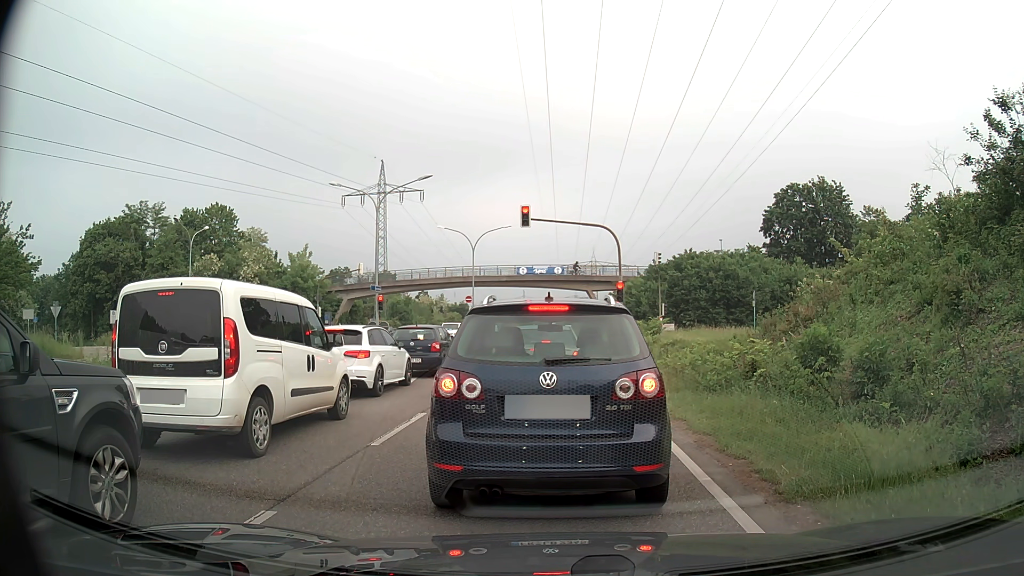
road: primary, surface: asphalt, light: Day
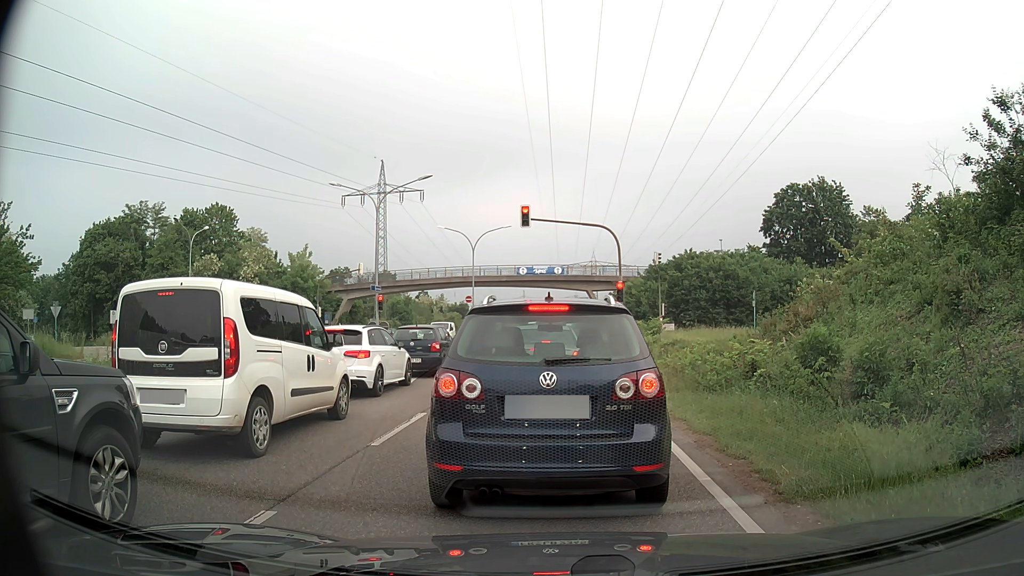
(0.0, 0.0) m; 0°
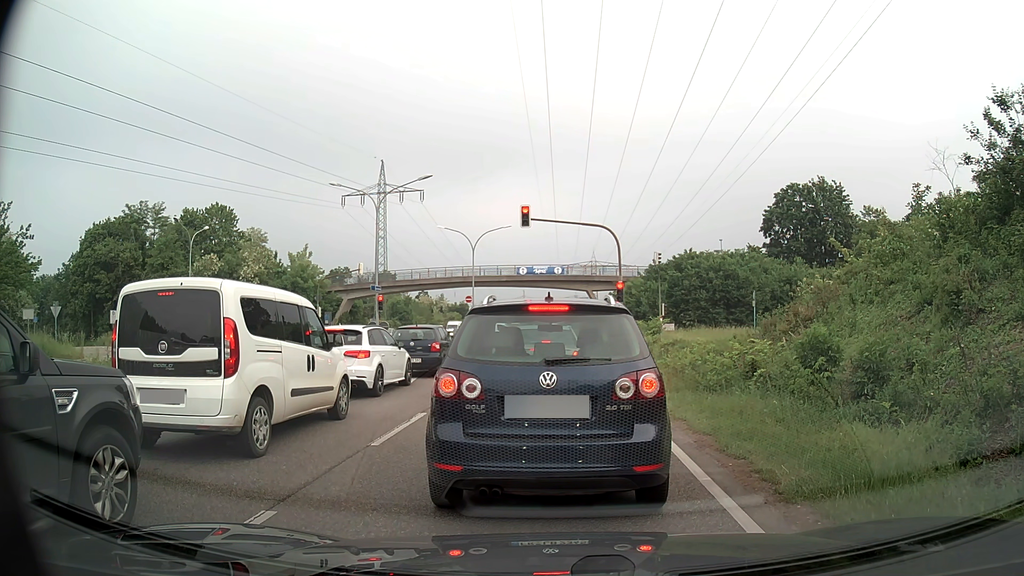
(0.0, 0.0) m; 0°
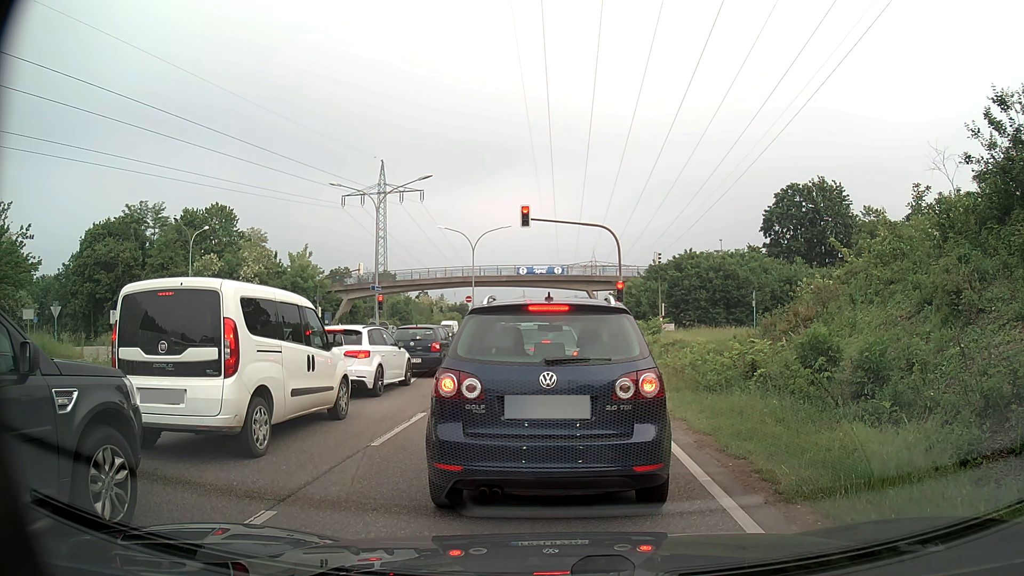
(0.0, 0.0) m; 0°
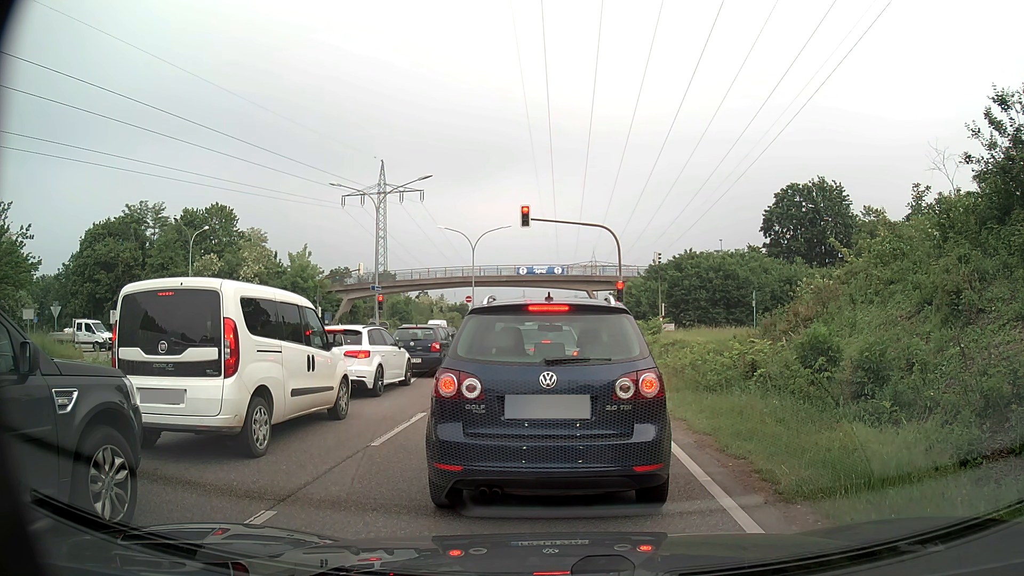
(0.0, 0.0) m; 0°
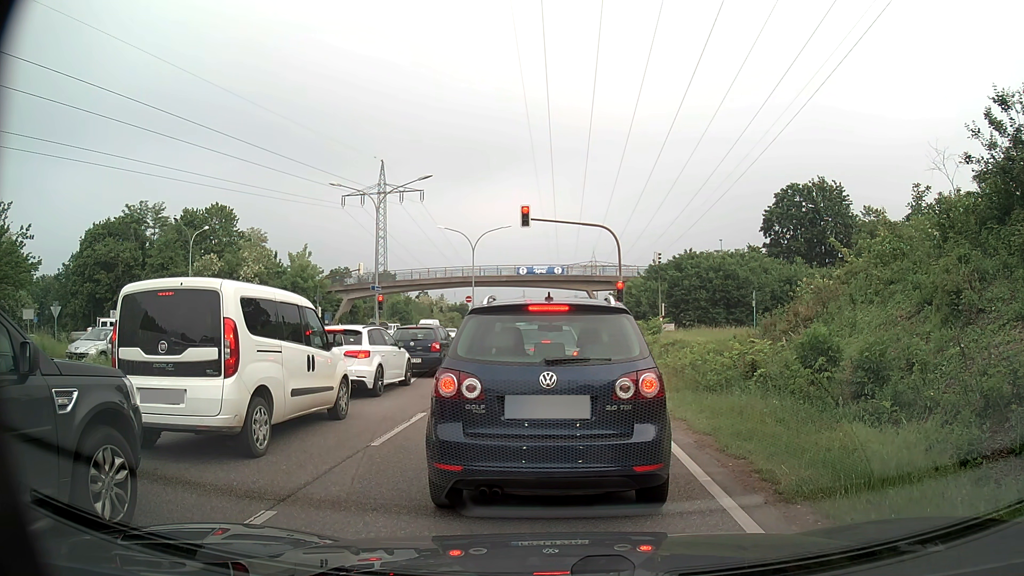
(0.0, 0.0) m; 0°
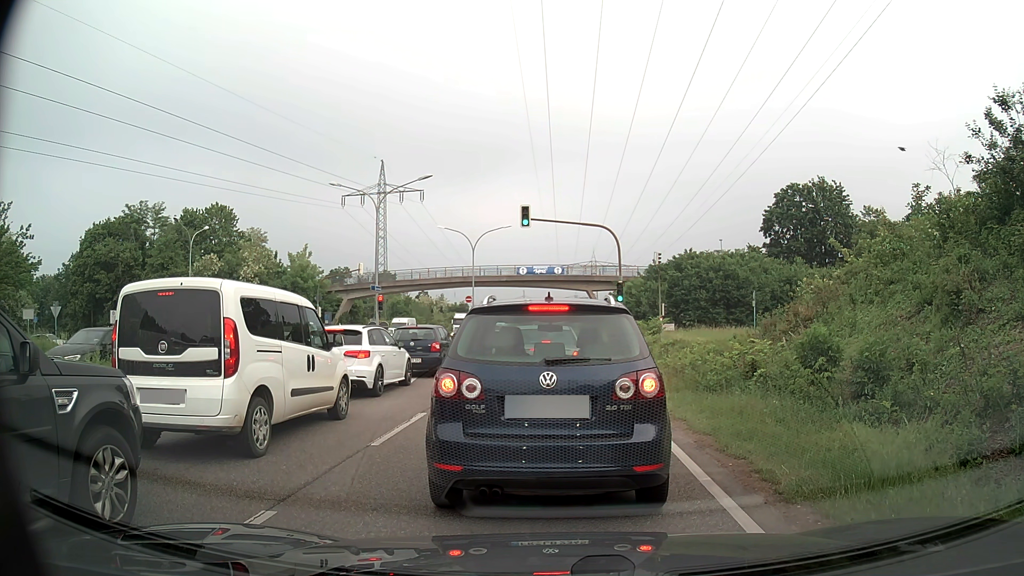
(0.0, 0.0) m; 0°
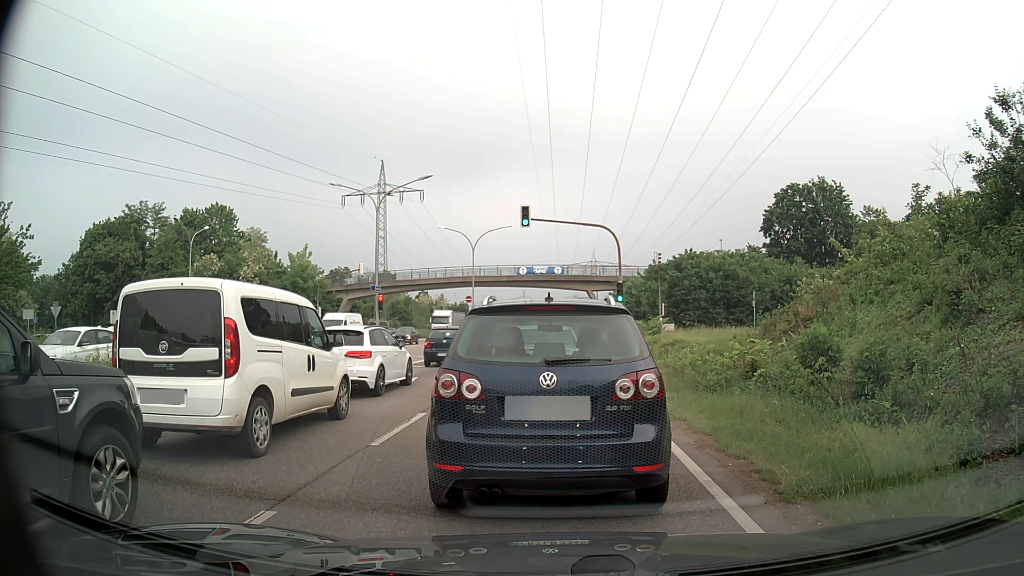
(0.0, 0.0) m; 0°
(0, +10) (-1, +20) (-1, +30) (-2, +40) (-2, +50) (-3, +60) (-3, +70) (-3, +80) (-4, +90) (-4, +100) m
